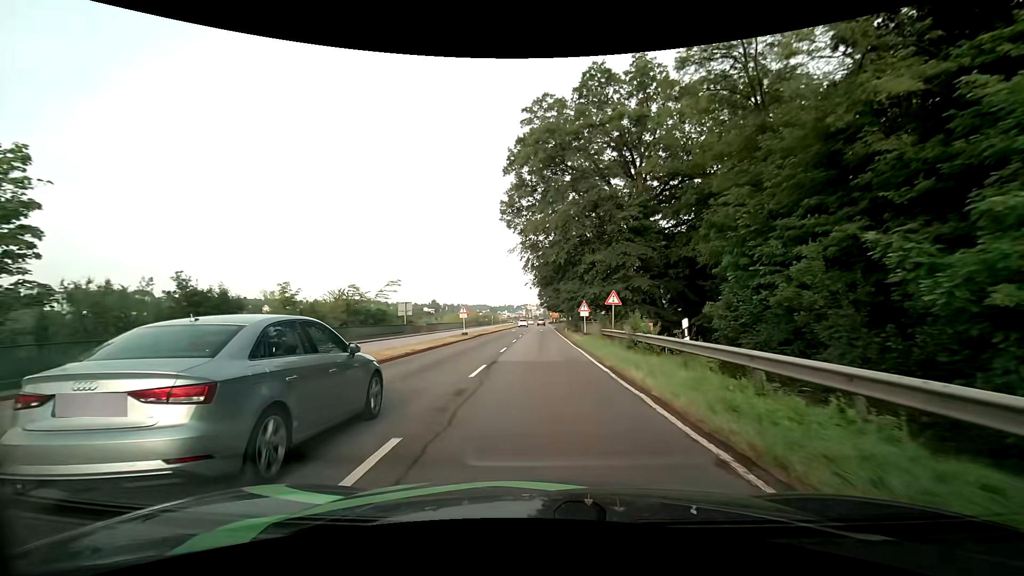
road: primary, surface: asphalt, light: Day
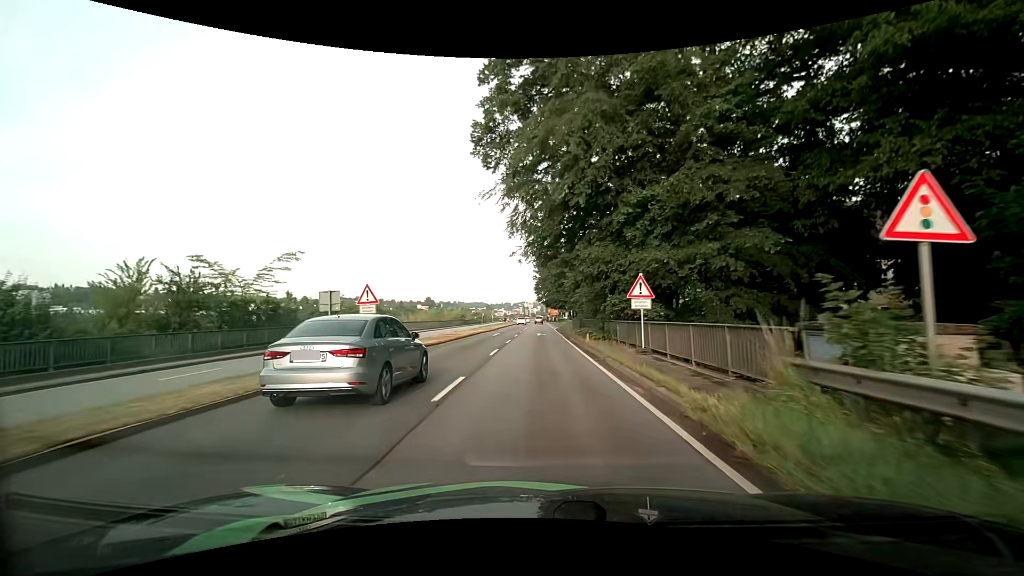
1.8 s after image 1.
(+0.2, +21.8) m; 0°
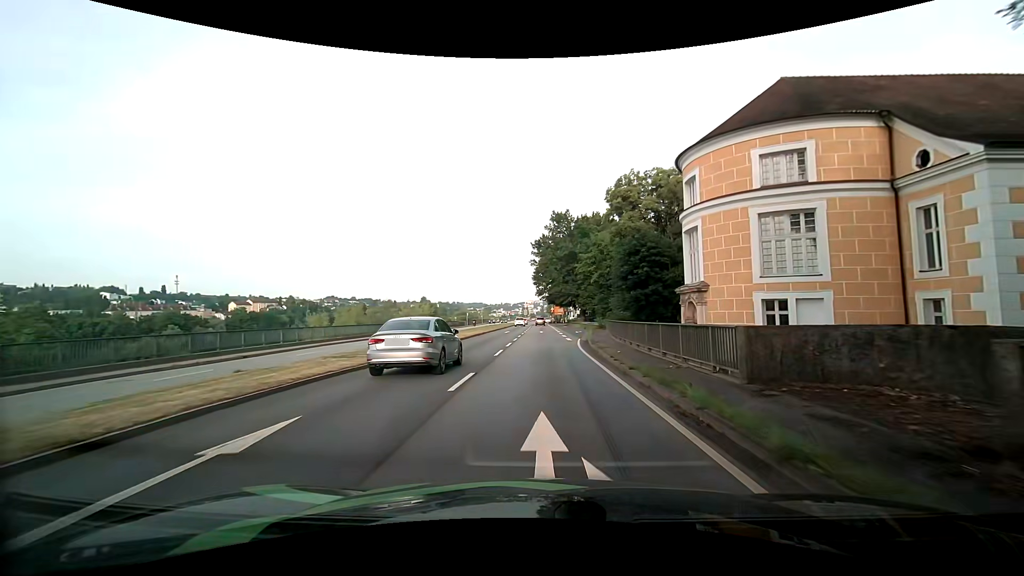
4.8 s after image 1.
(-0.1, +35.4) m; 0°
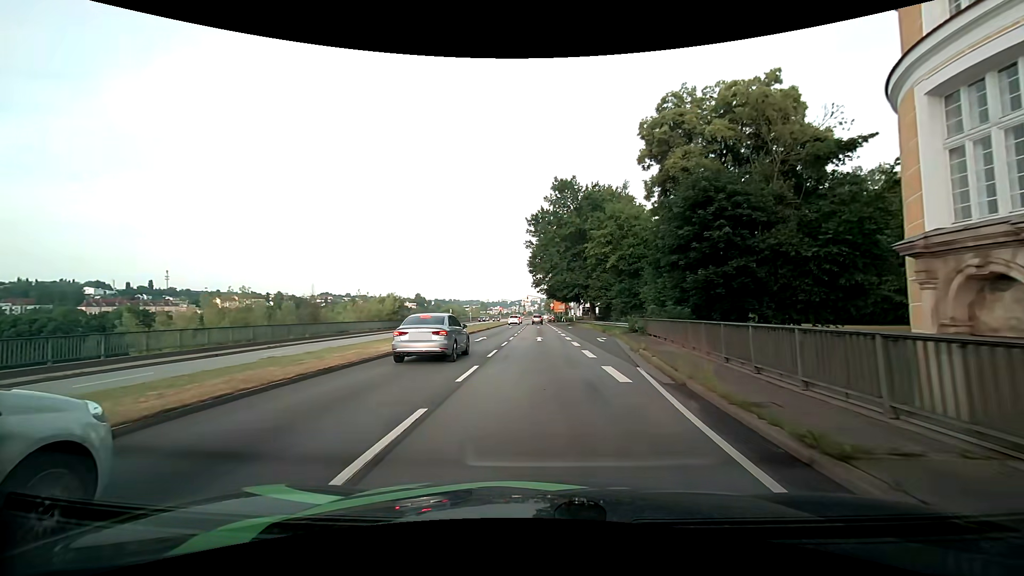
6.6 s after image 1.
(+0.1, +19.9) m; 0°
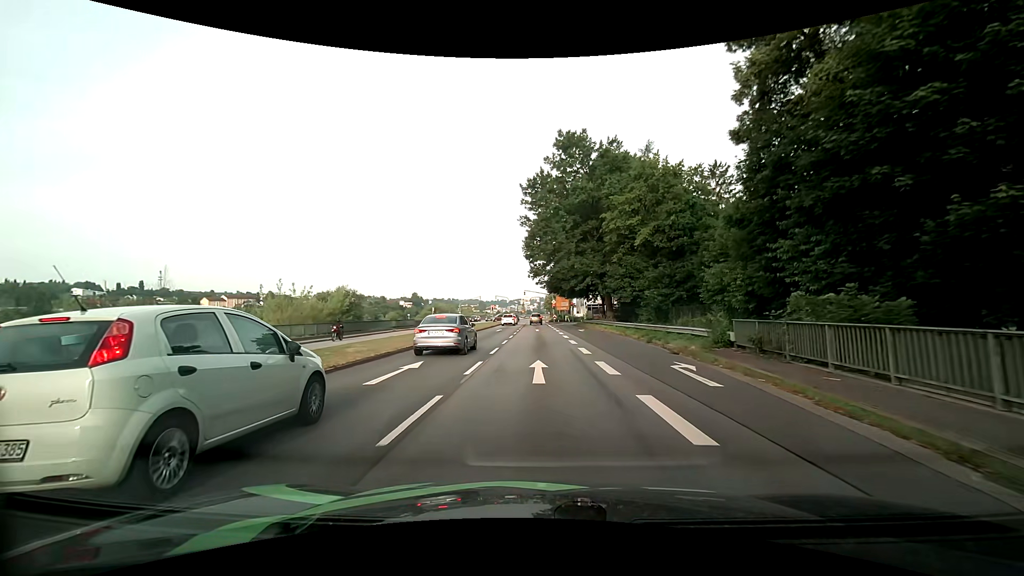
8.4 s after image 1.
(+0.1, +16.6) m; 0°
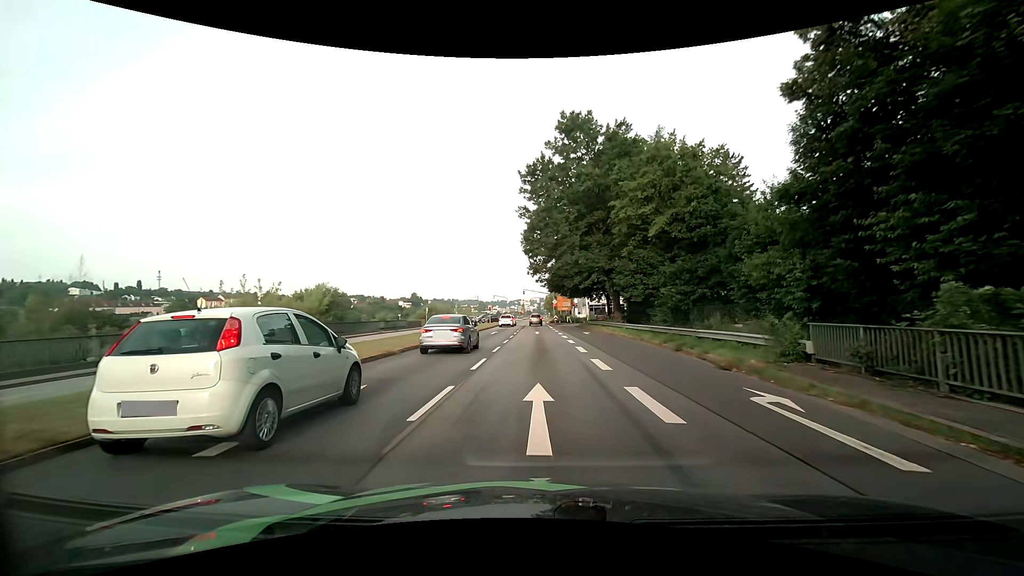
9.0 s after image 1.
(0.0, +4.8) m; 0°
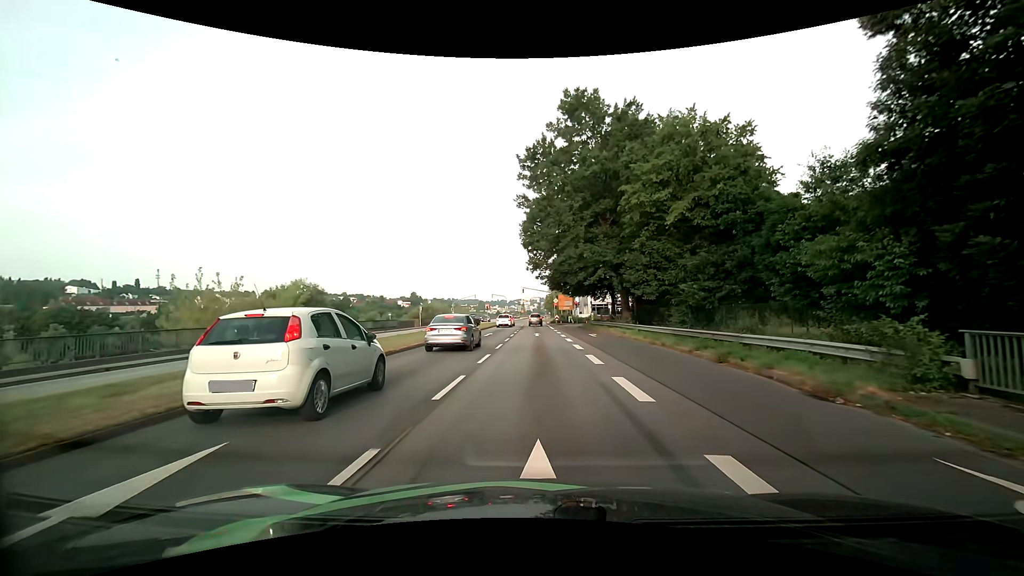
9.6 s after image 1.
(0.0, +4.4) m; 0°
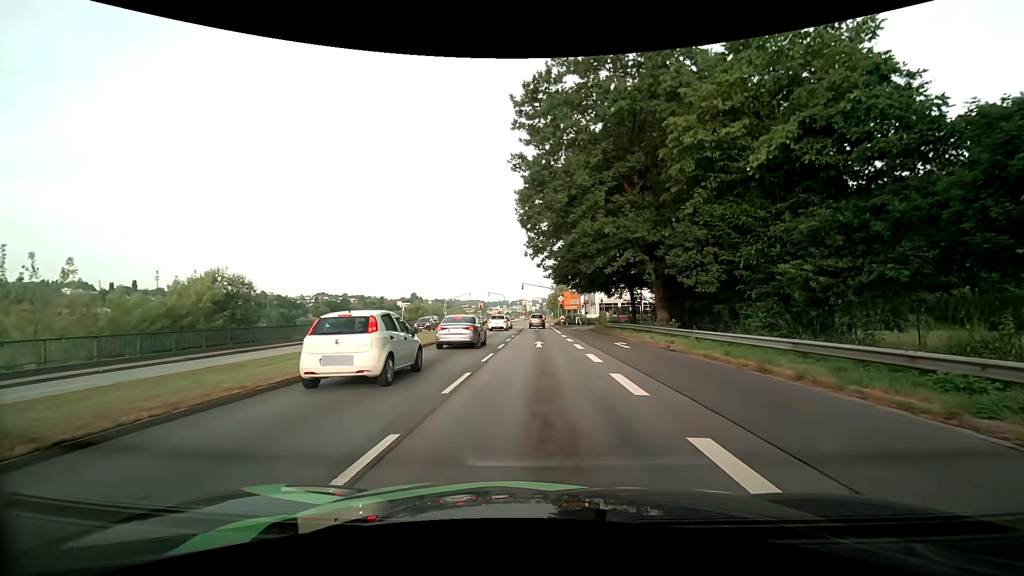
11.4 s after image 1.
(+0.1, +11.1) m; 0°
